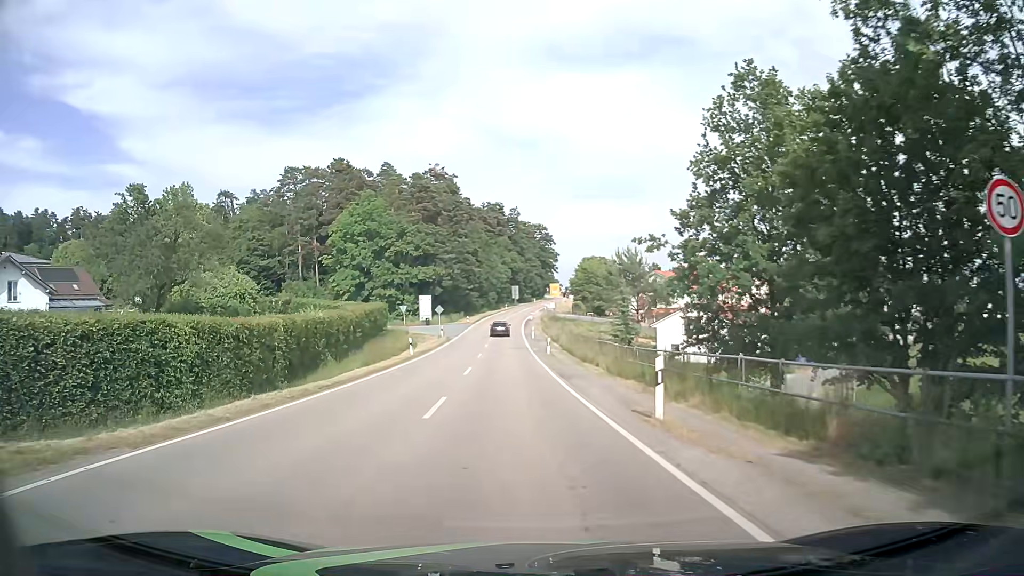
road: secondary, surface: asphalt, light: Day
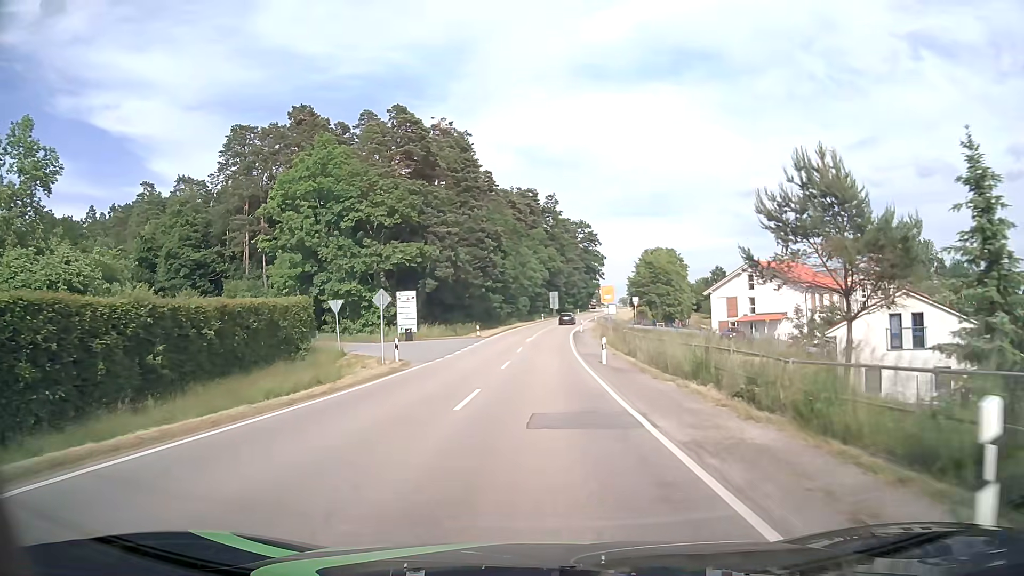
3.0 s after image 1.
(-1.3, +36.2) m; -3°
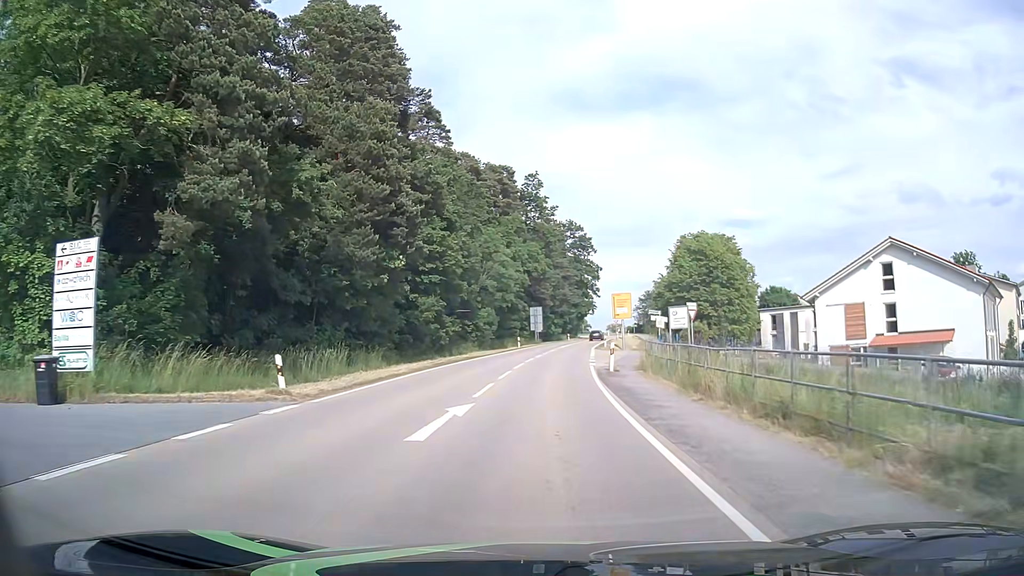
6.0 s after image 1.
(+0.6, +38.7) m; +2°
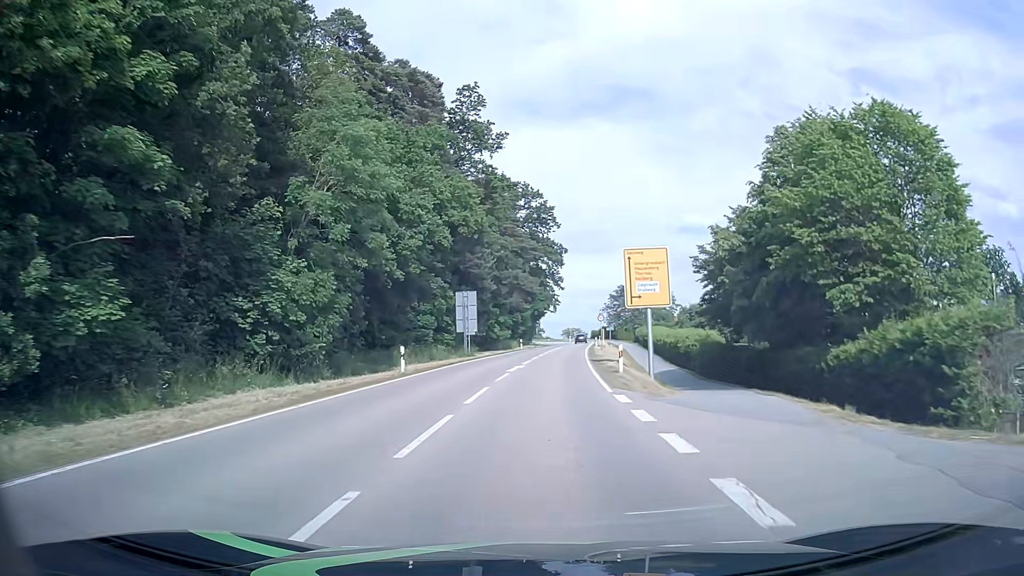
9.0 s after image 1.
(+1.3, +37.3) m; +4°
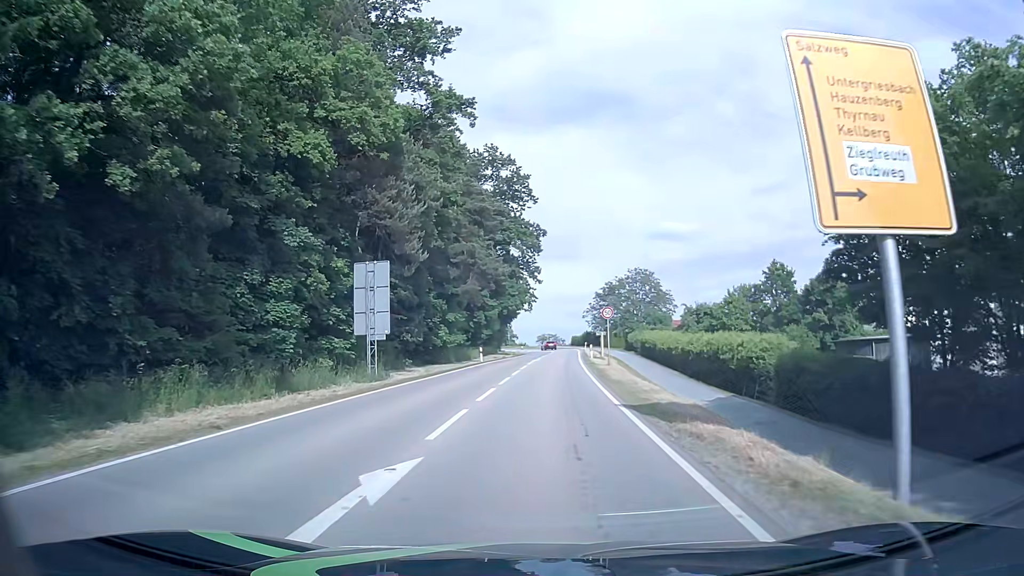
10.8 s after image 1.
(+0.3, +22.5) m; +2°
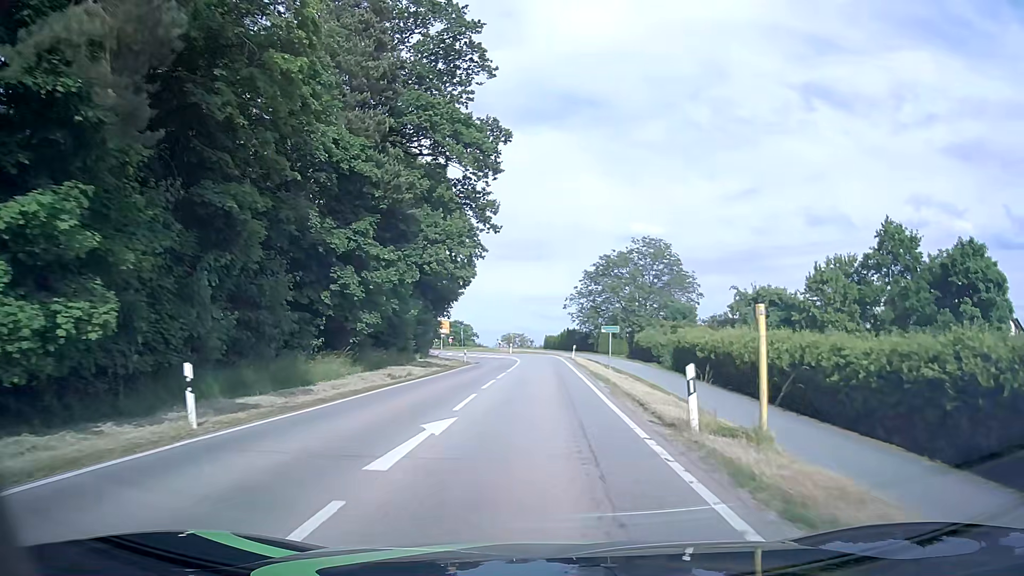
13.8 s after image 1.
(+0.7, +37.8) m; +2°
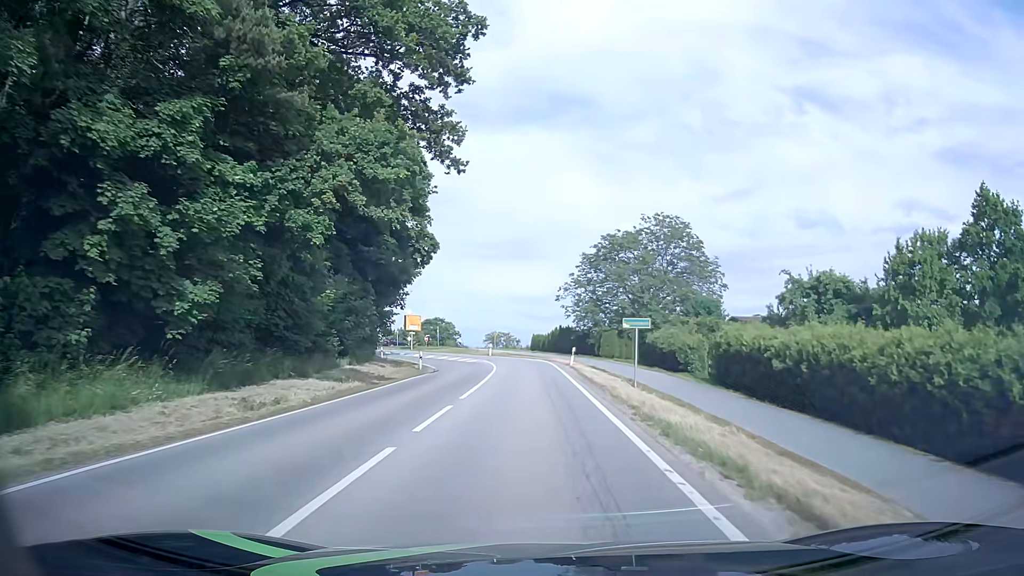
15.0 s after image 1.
(+0.2, +15.2) m; +1°
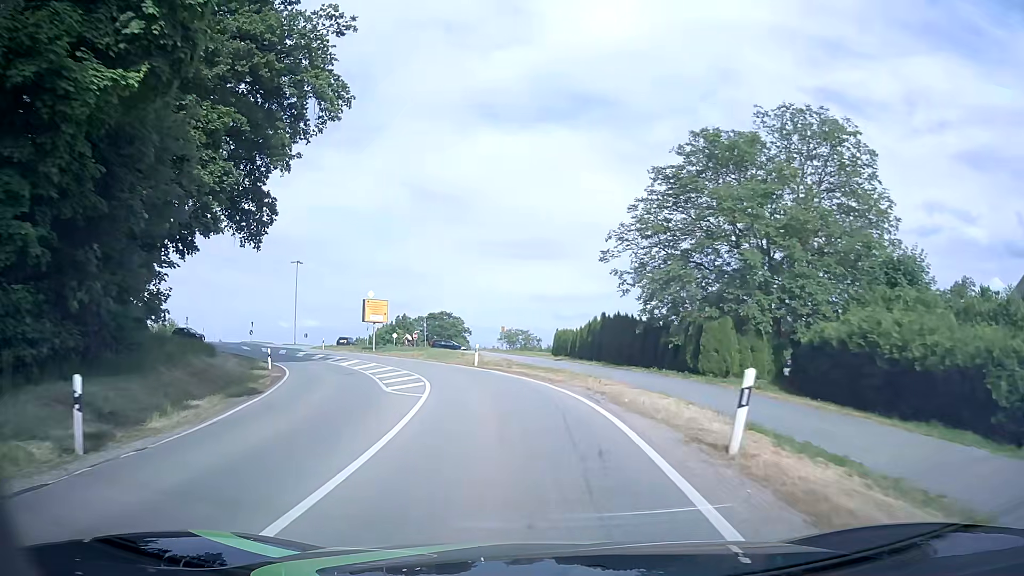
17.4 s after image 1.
(0.0, +30.5) m; -2°
(0, +10) (-2, +20) (-4, +30) (-8, +39) (-13, +47) (-19, +55) (-27, +62) (-35, +67) (-45, +70) (-54, +73) m
